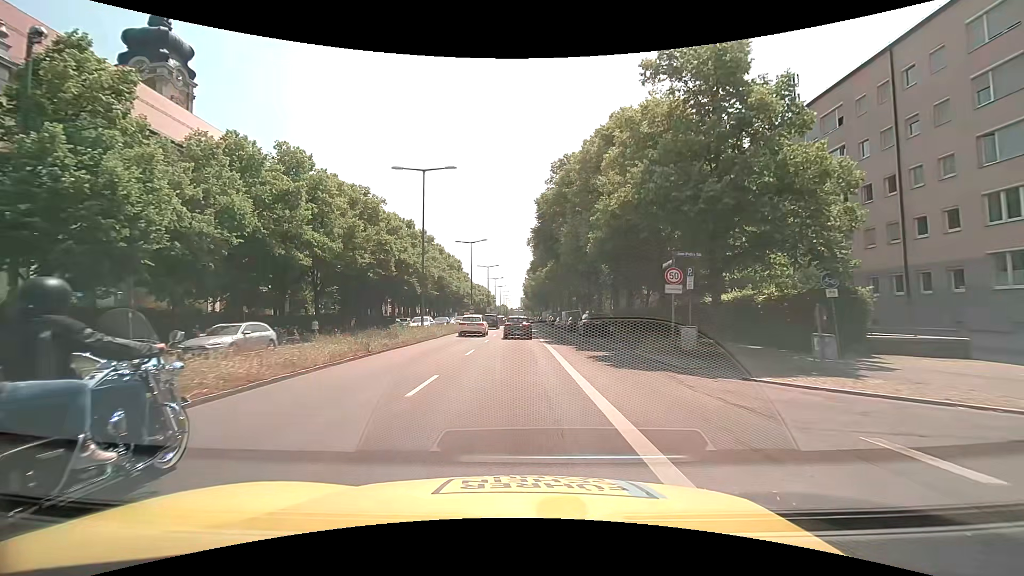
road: primary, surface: asphalt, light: Day
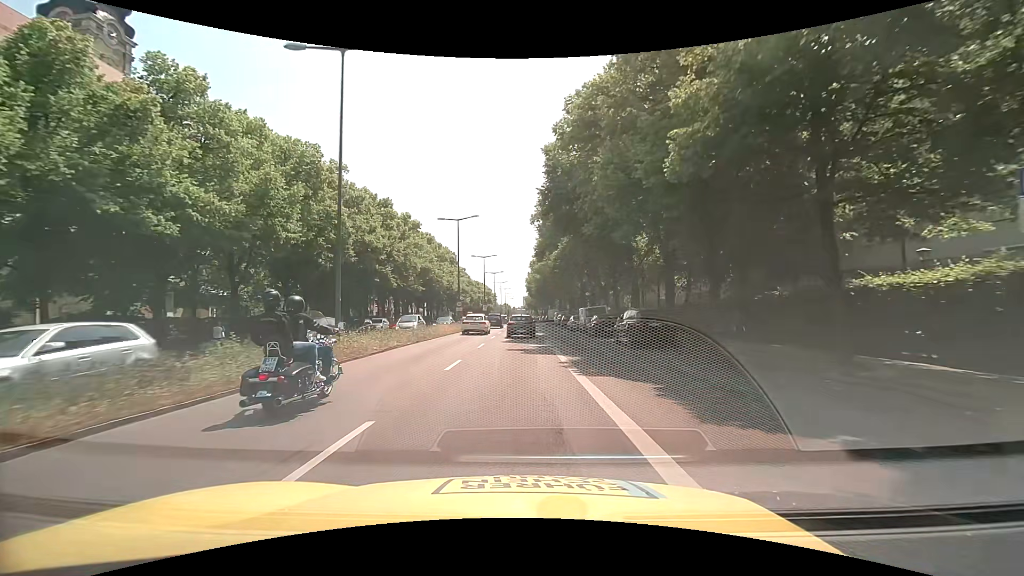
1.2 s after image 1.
(0.0, +14.1) m; 0°
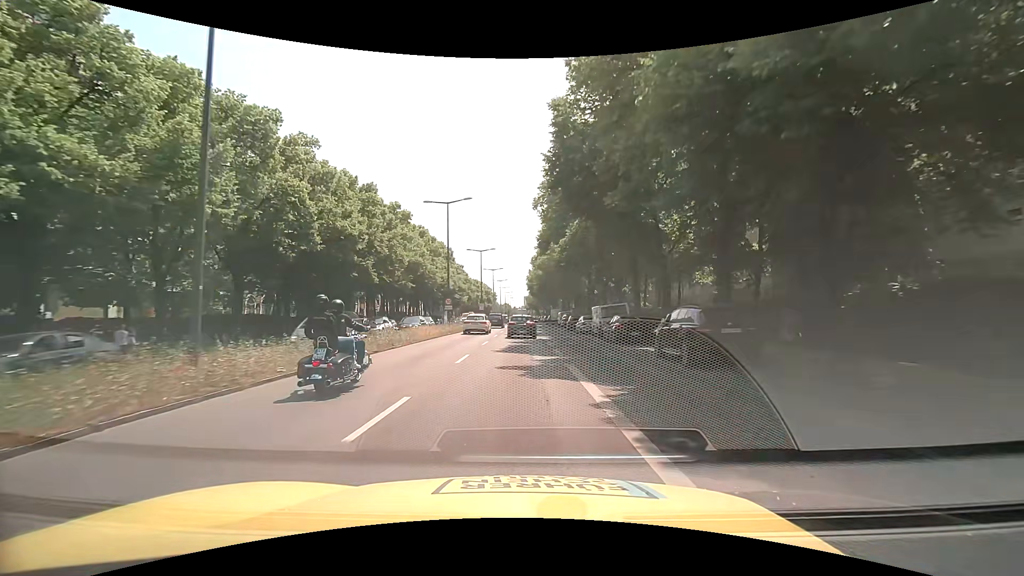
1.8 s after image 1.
(0.0, +7.0) m; 0°
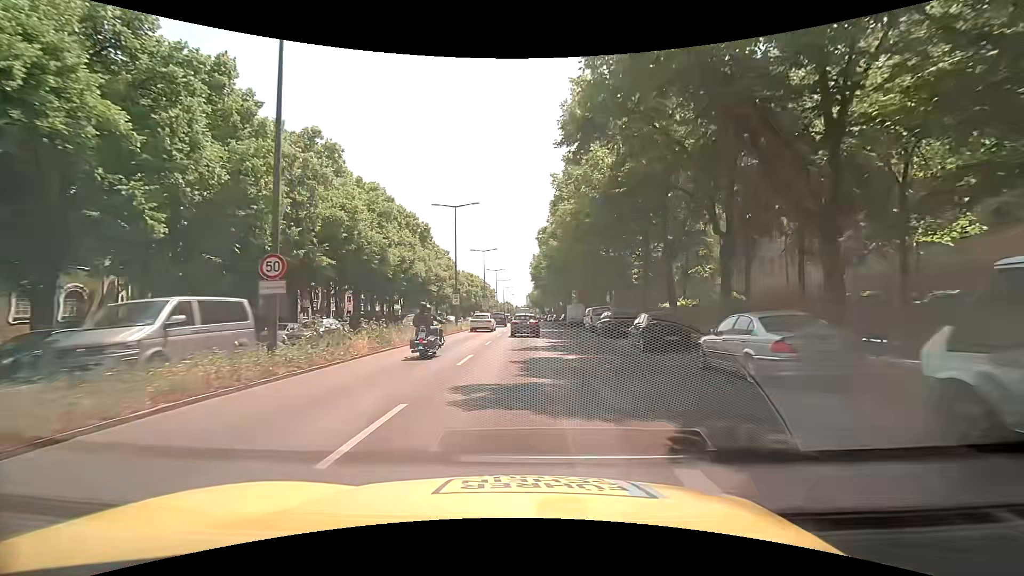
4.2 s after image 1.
(+0.1, +27.9) m; 0°
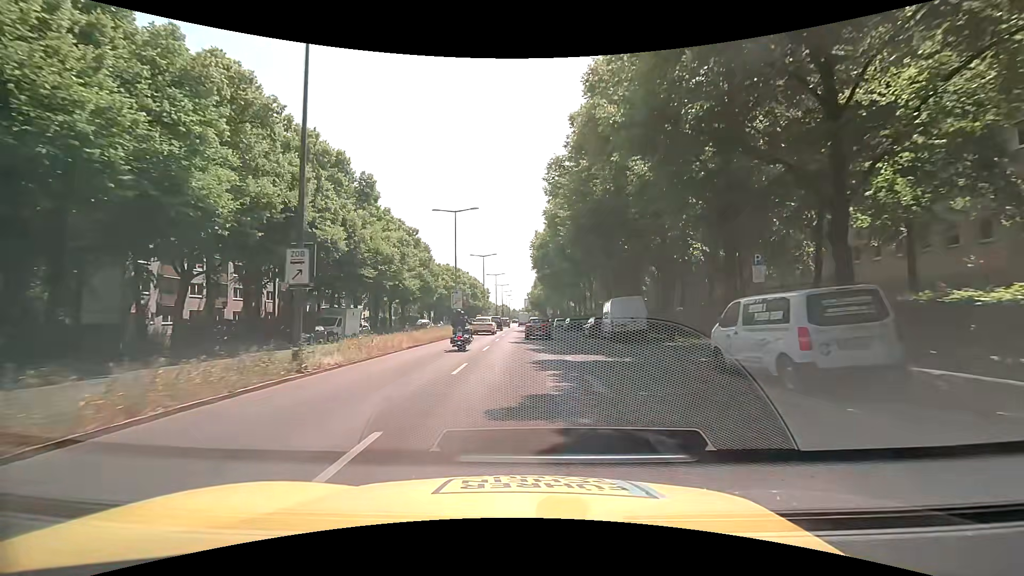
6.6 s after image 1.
(-0.1, +28.7) m; 0°
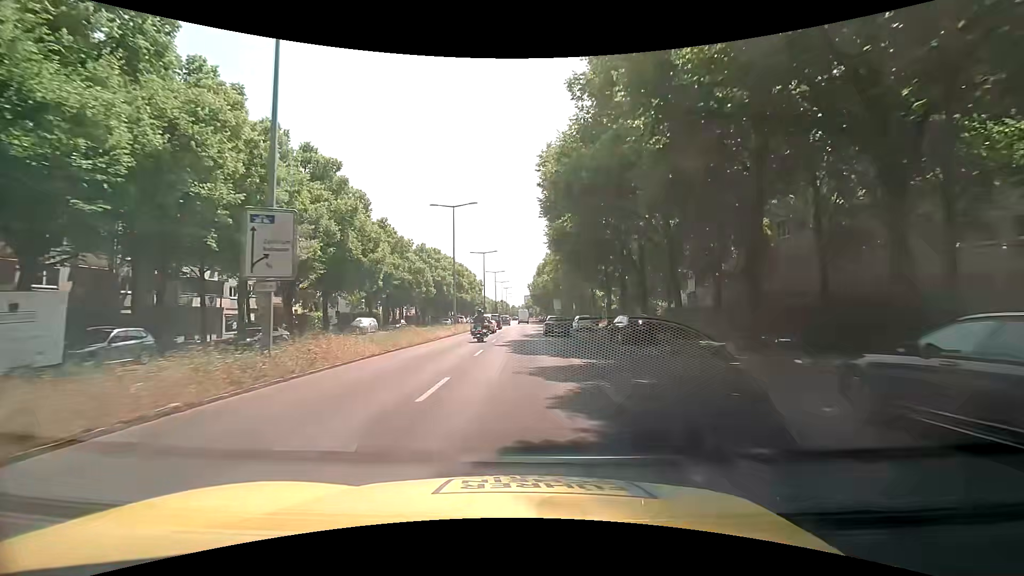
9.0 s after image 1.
(+0.1, +31.1) m; 0°
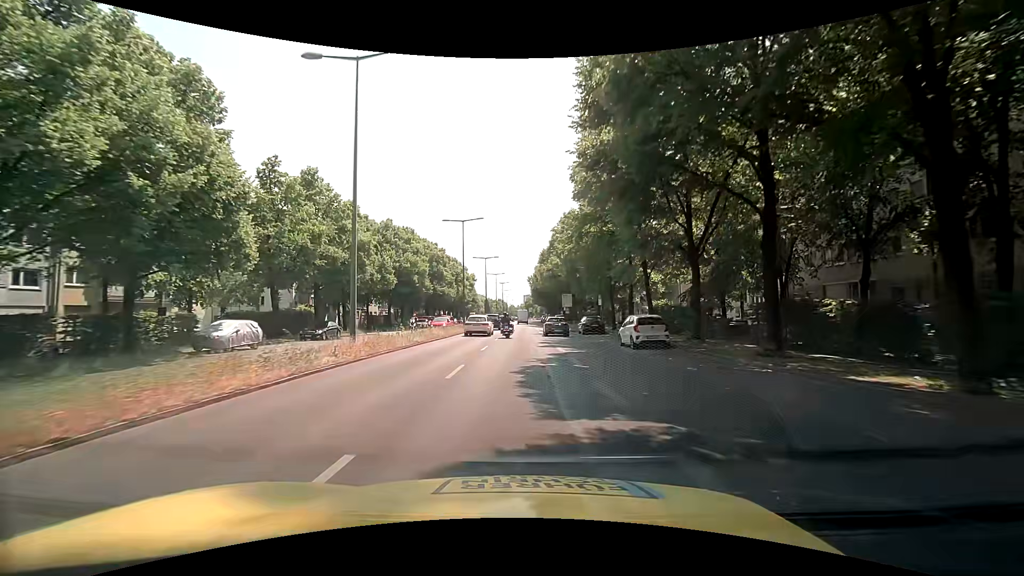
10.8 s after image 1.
(+0.1, +24.0) m; 0°
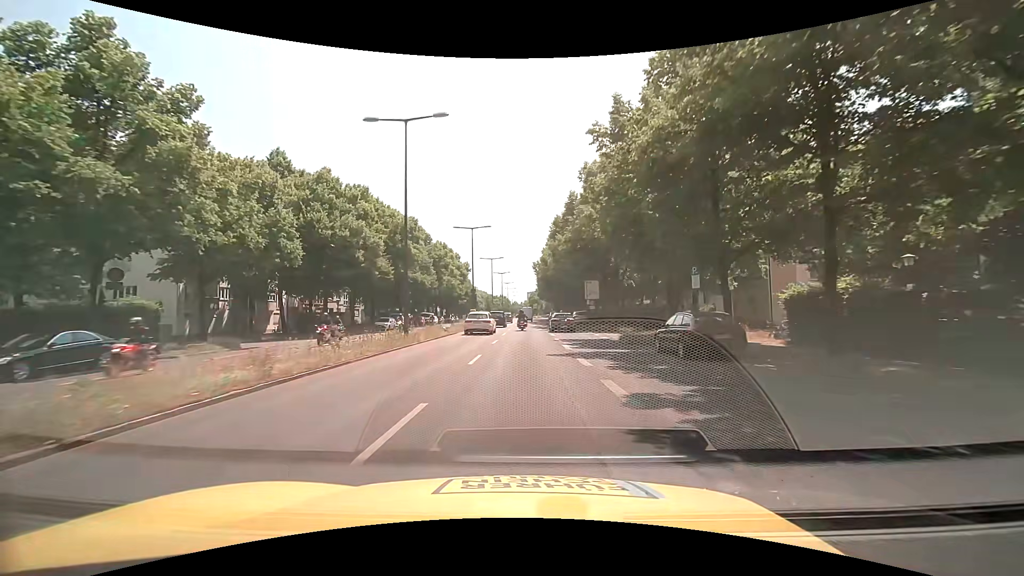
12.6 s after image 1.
(0.0, +24.3) m; 0°
(0, +10) (0, +20) (0, +30) (0, +40) (-1, +50) (0, +60) (0, +70) (0, +80) (0, +90) (0, +100) m
